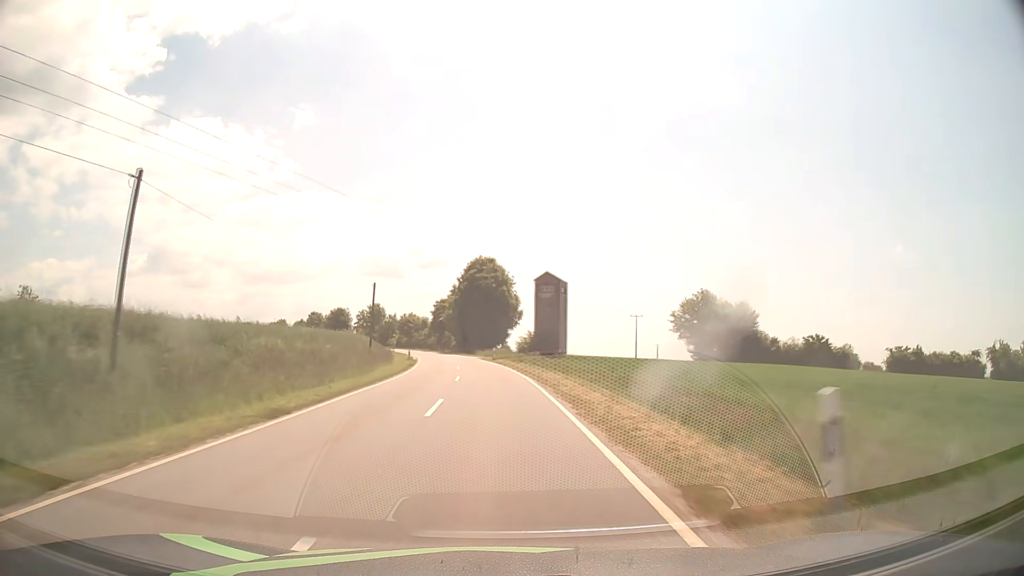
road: tertiary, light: Day
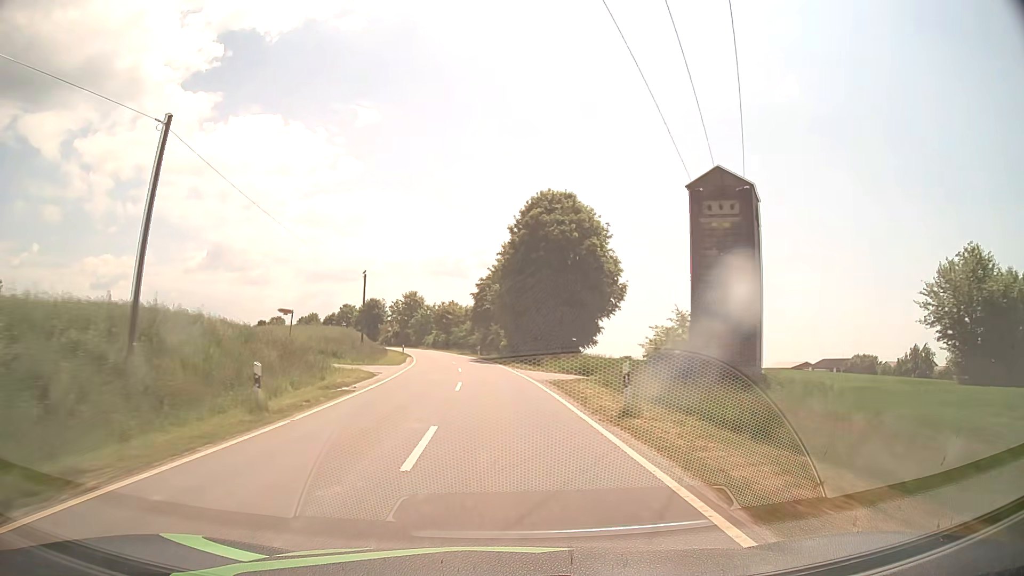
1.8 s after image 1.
(-1.9, +42.3) m; -5°
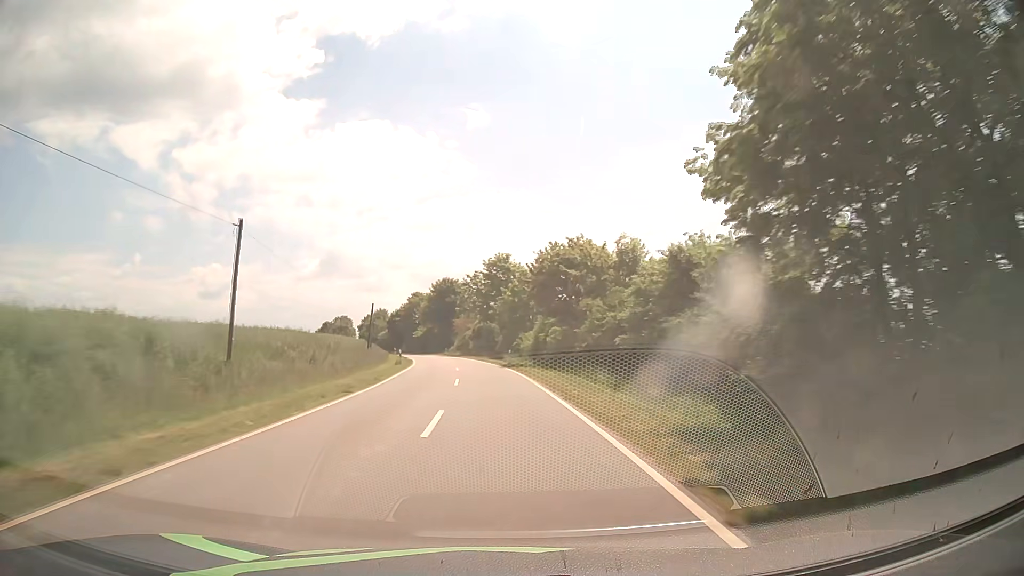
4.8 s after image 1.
(-6.1, +70.4) m; -10°
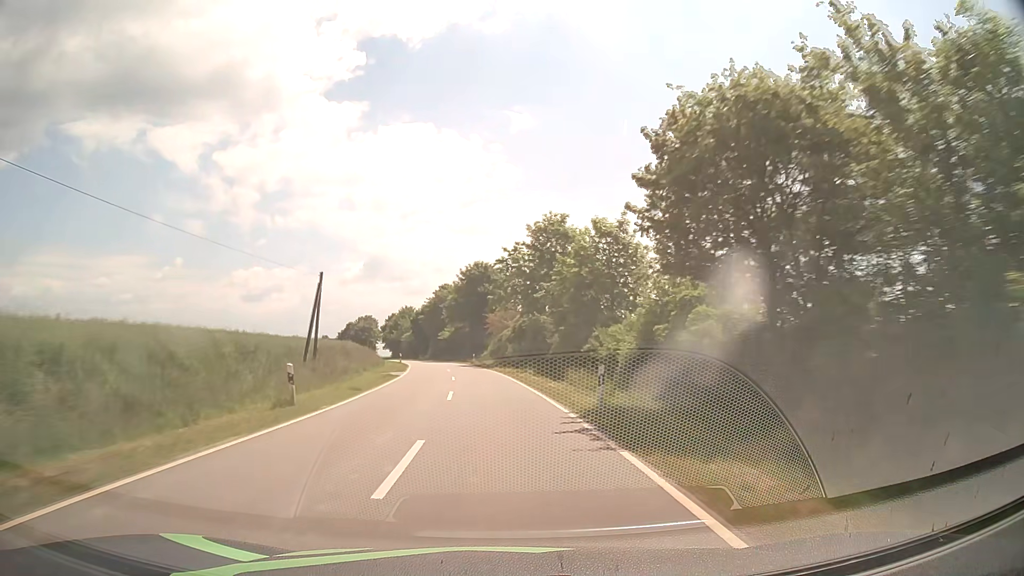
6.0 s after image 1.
(-0.8, +28.3) m; -3°
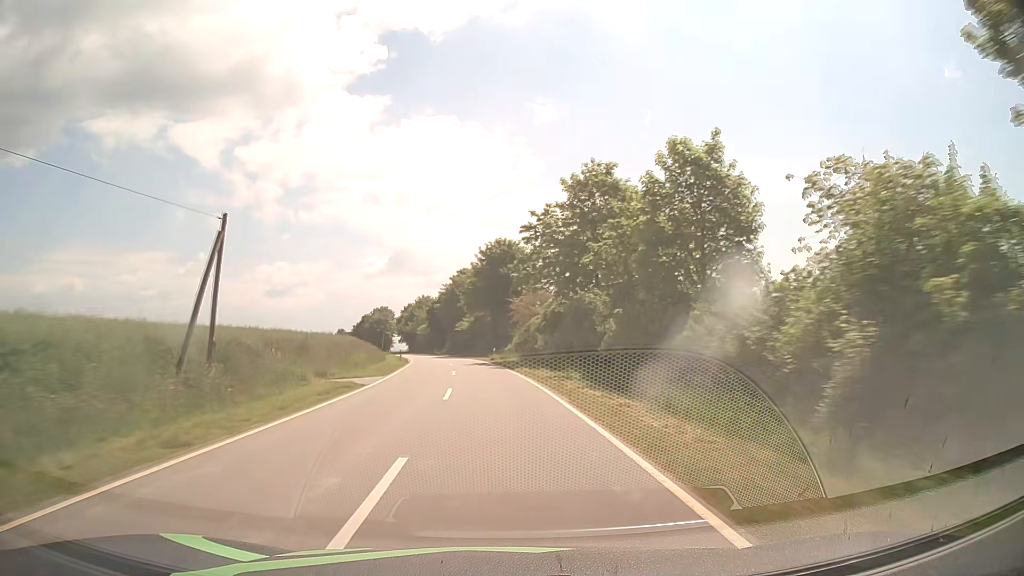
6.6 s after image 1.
(-0.3, +14.2) m; -2°
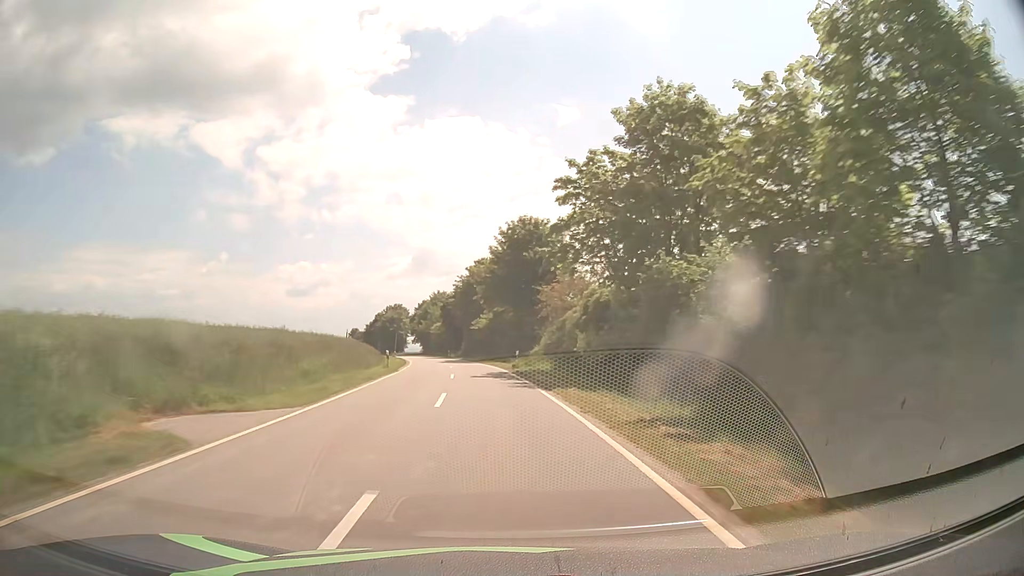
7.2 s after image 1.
(-0.3, +14.2) m; -2°
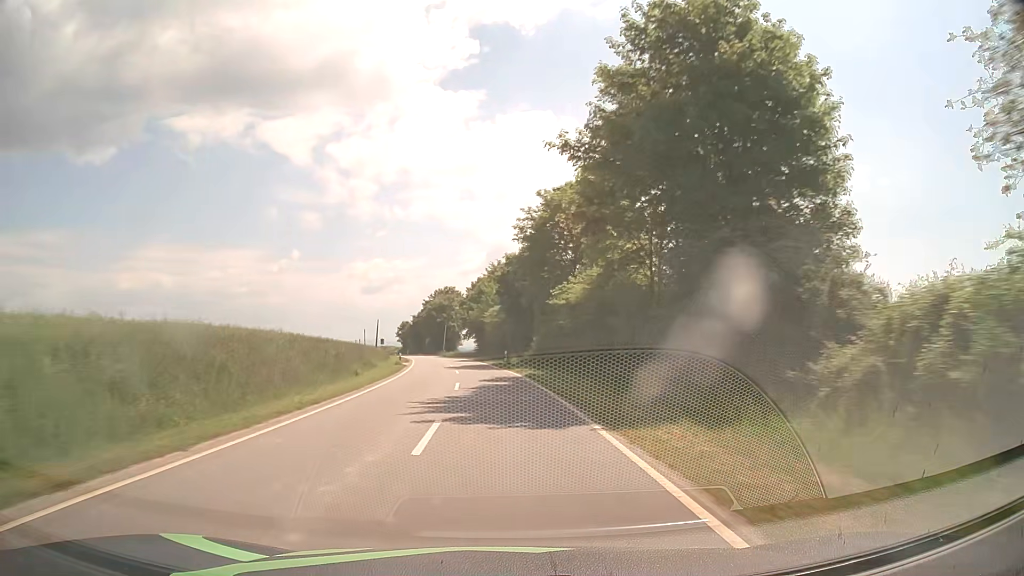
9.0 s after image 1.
(-2.4, +42.6) m; -6°
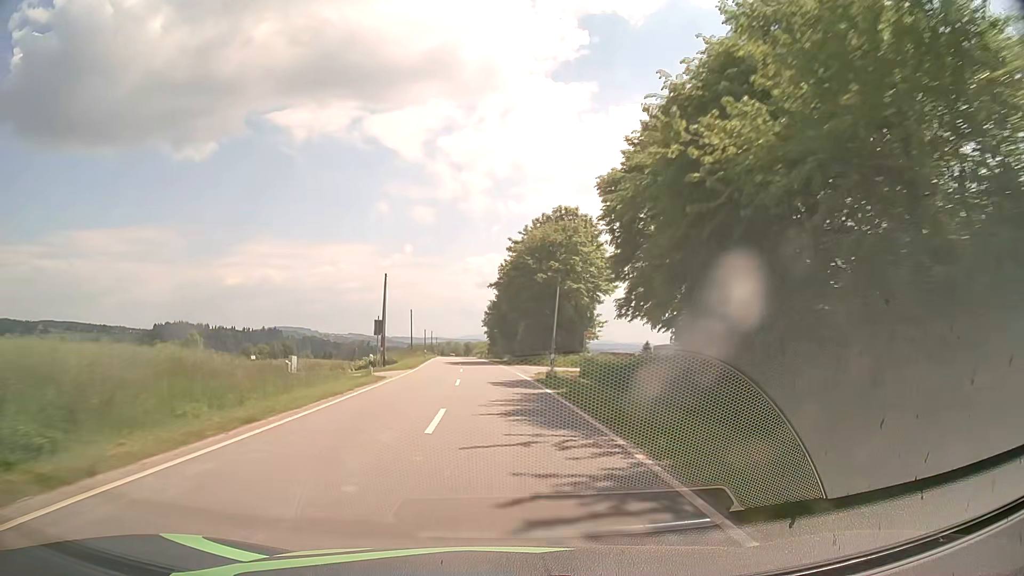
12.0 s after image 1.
(-6.1, +71.1) m; -10°
(0, +10) (0, +20) (-1, +30) (-2, +40) (-2, +50) (-3, +60) (-4, +70) (-5, +80) (-5, +90) (-6, +100) m
